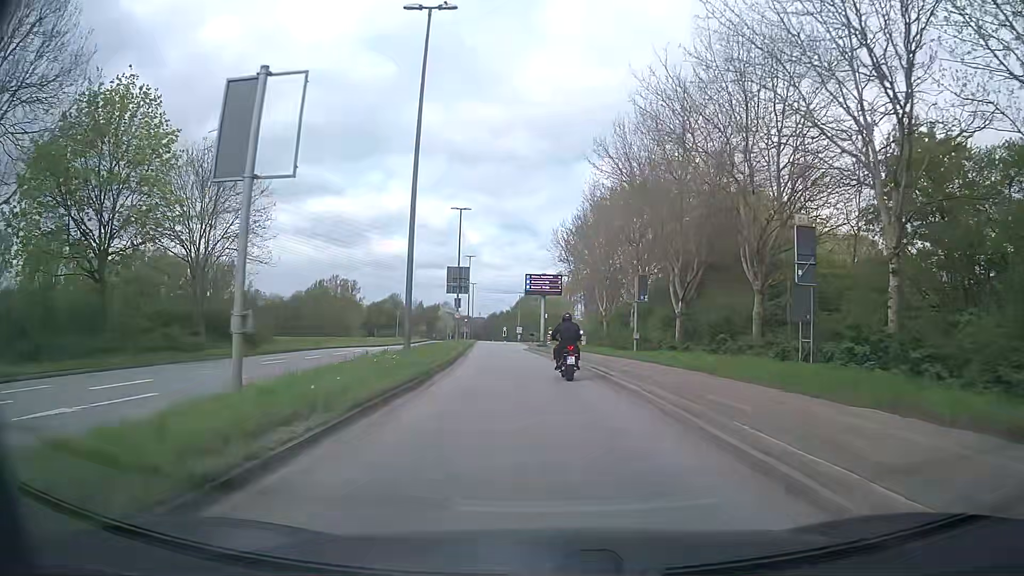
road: secondary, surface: asphalt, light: Day
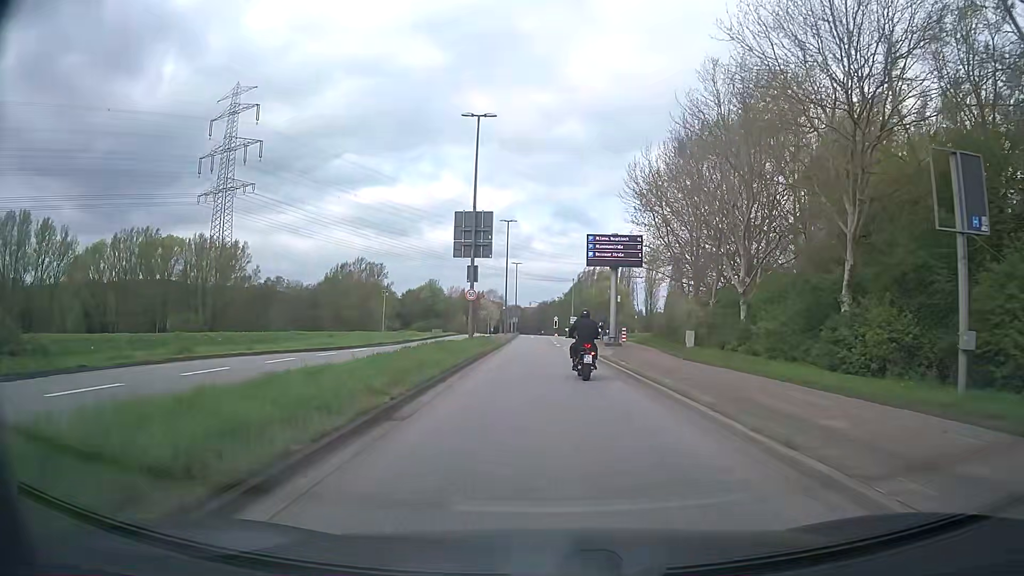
(-1.2, +27.0) m; -5°
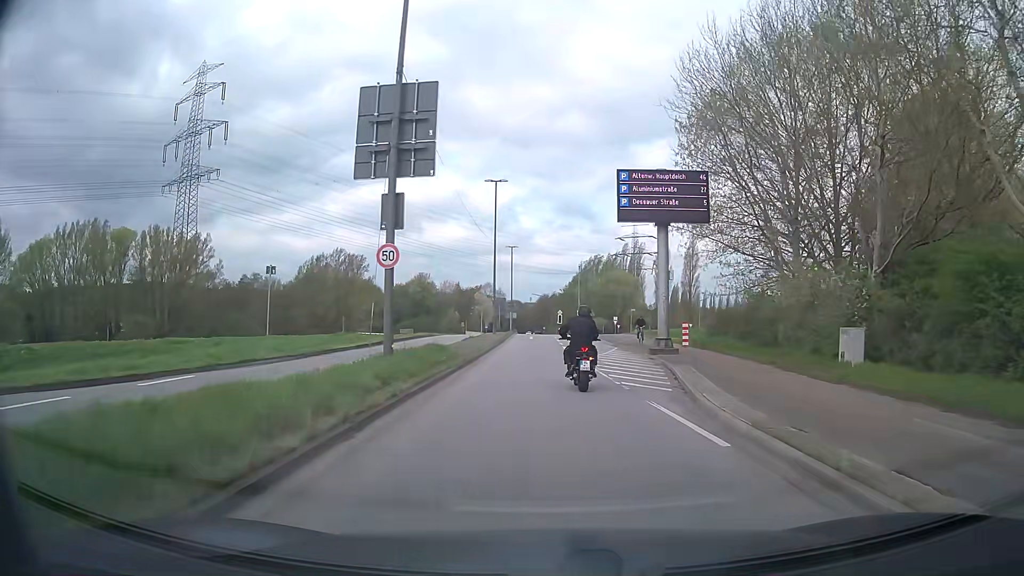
(0.0, +19.9) m; 0°
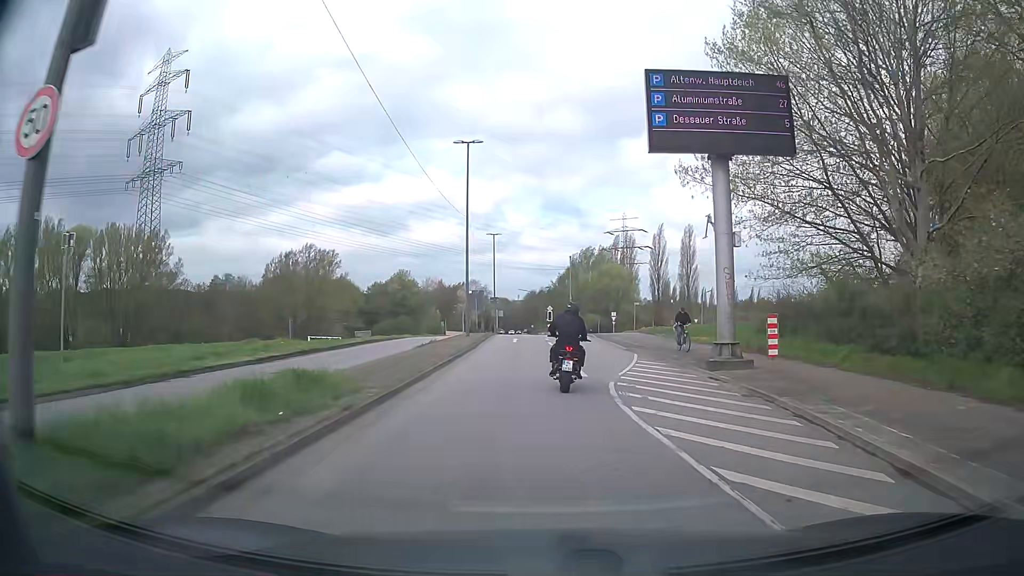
(+0.1, +12.1) m; +1°
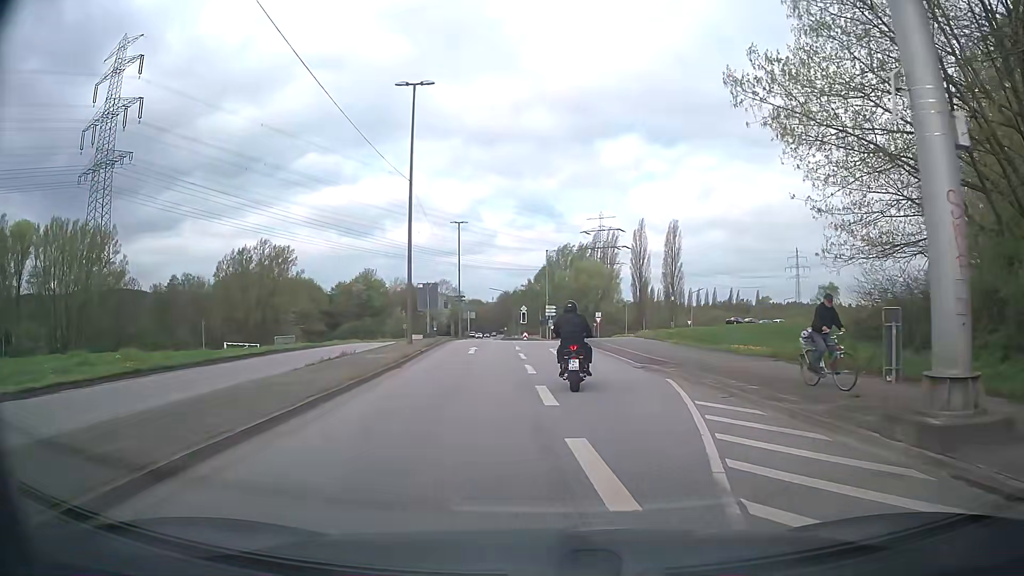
(+0.2, +11.7) m; +2°
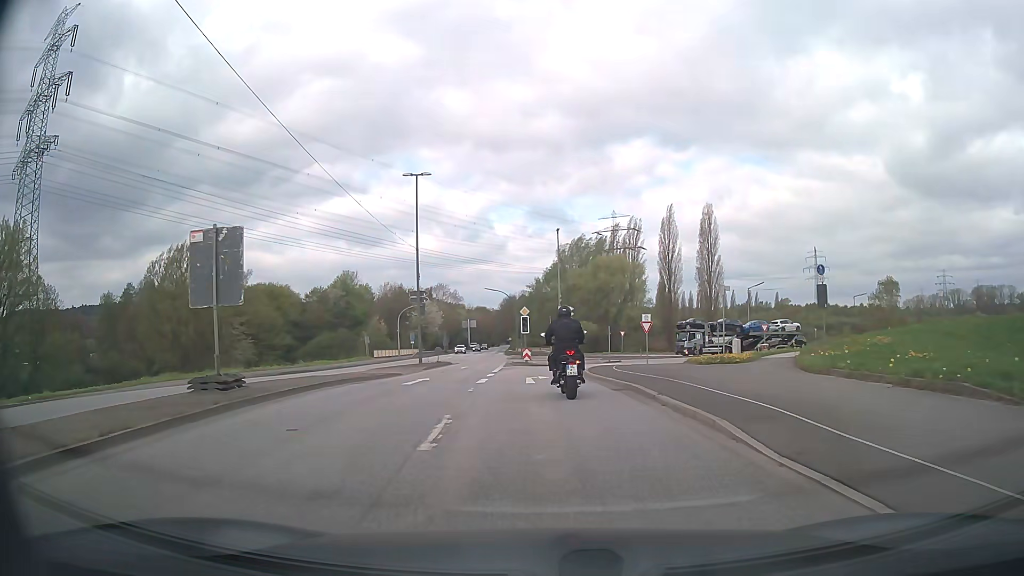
(0.0, +27.7) m; -1°
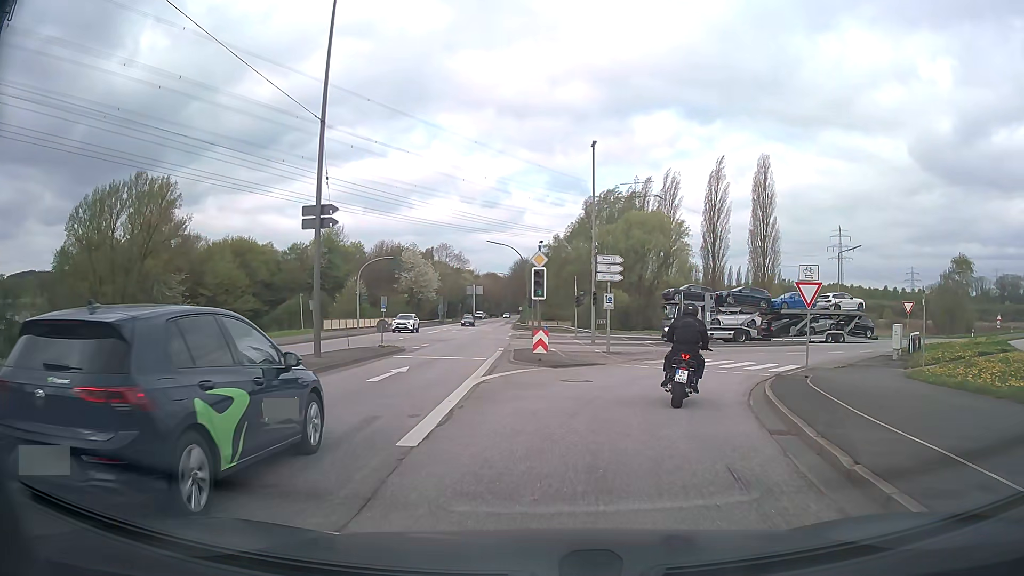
(-0.7, +23.5) m; -2°
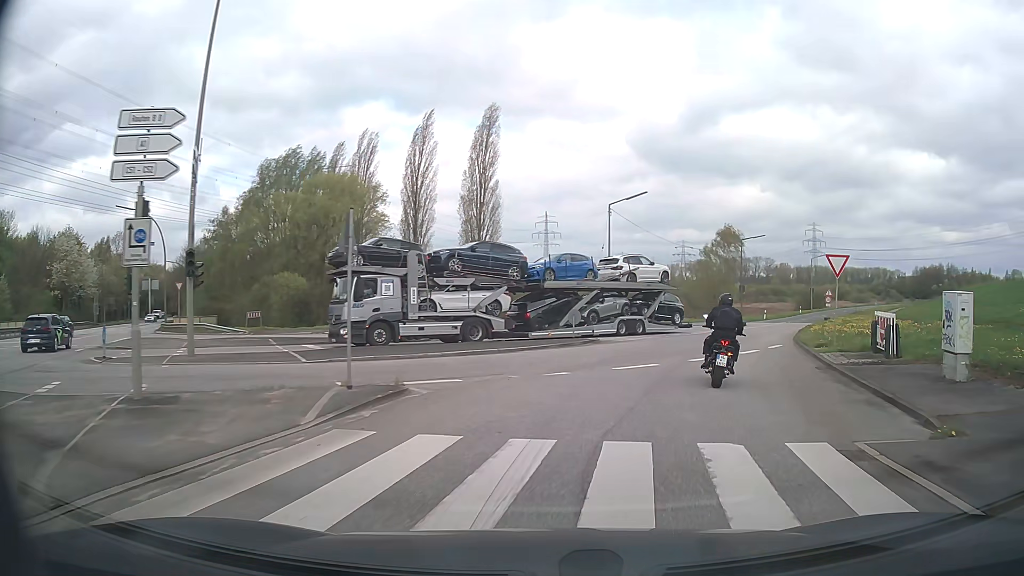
(+4.1, +21.7) m; +25°
(+1, +10) (+4, +19) (+8, +29) (+12, +38) (+17, +47) (+22, +55) (+27, +64) (+32, +73) (+37, +81) (+43, +89) m
